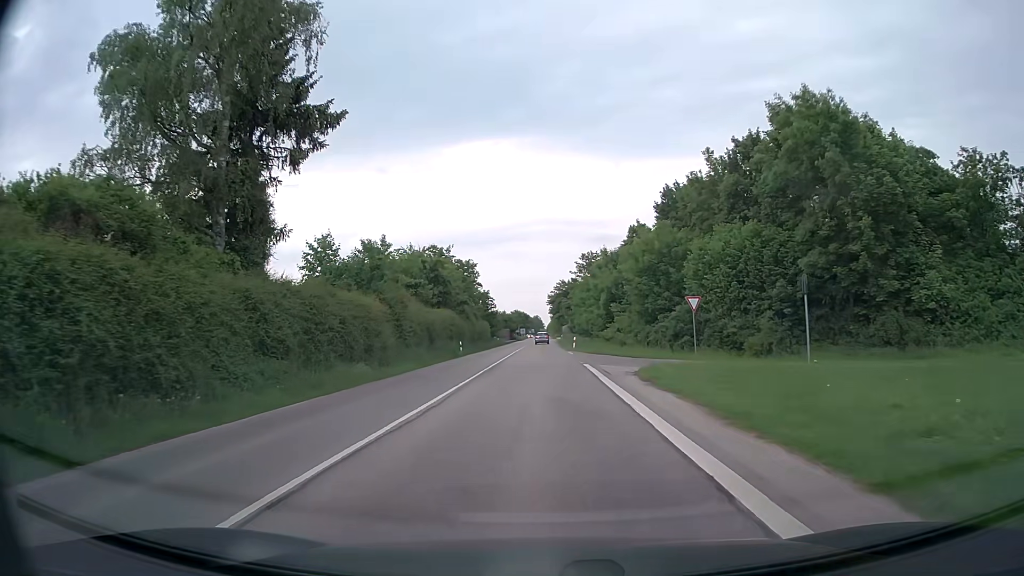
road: secondary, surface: asphalt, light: Day
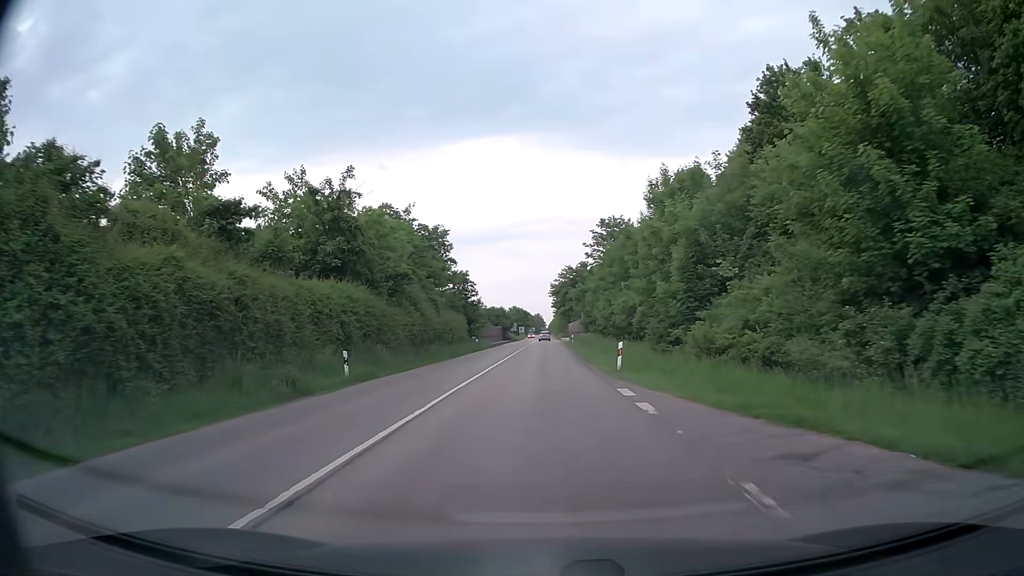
(0.0, +31.2) m; 0°
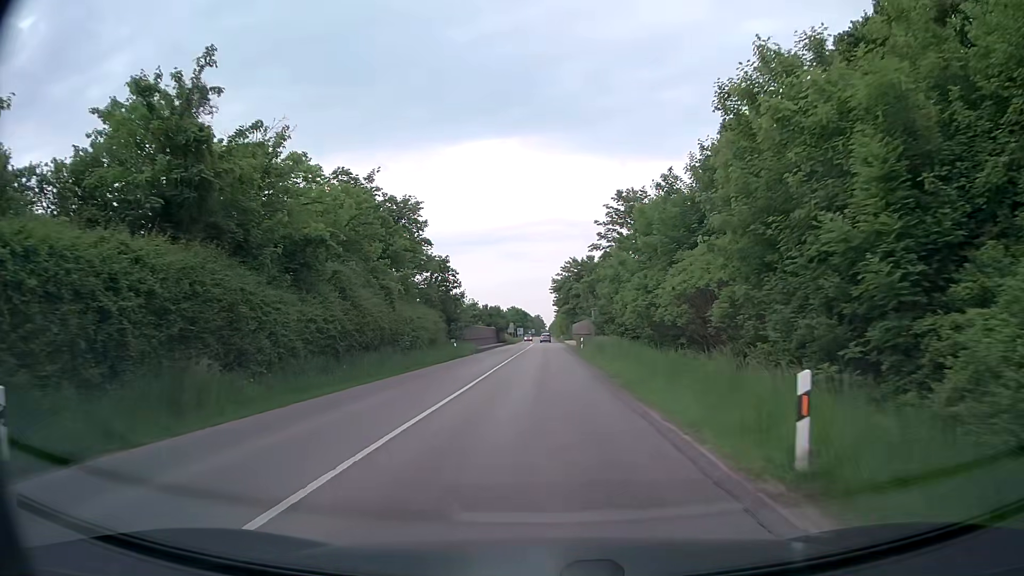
(-0.1, +15.6) m; 0°
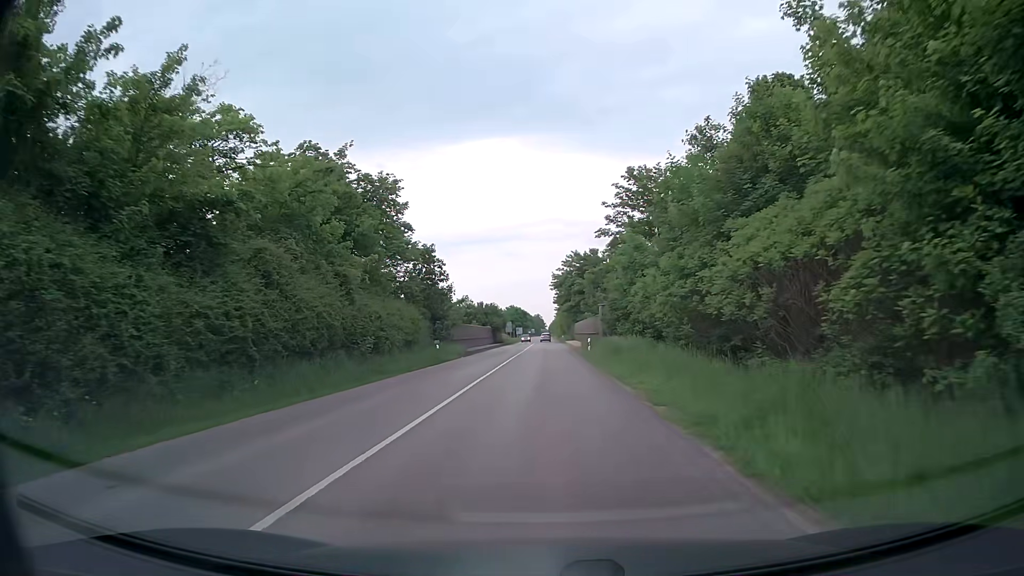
(0.0, +7.8) m; -1°
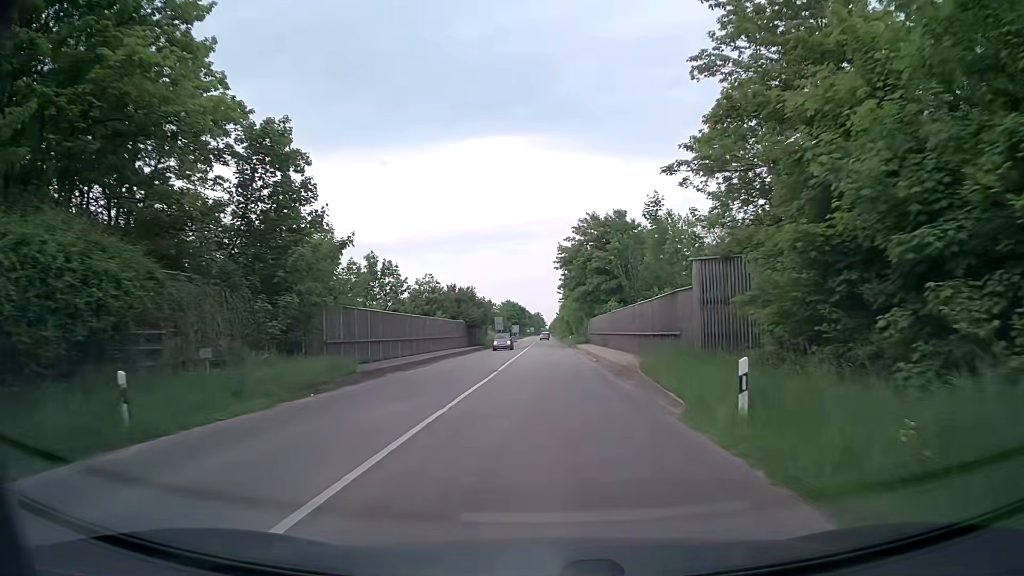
(+0.3, +31.1) m; 0°
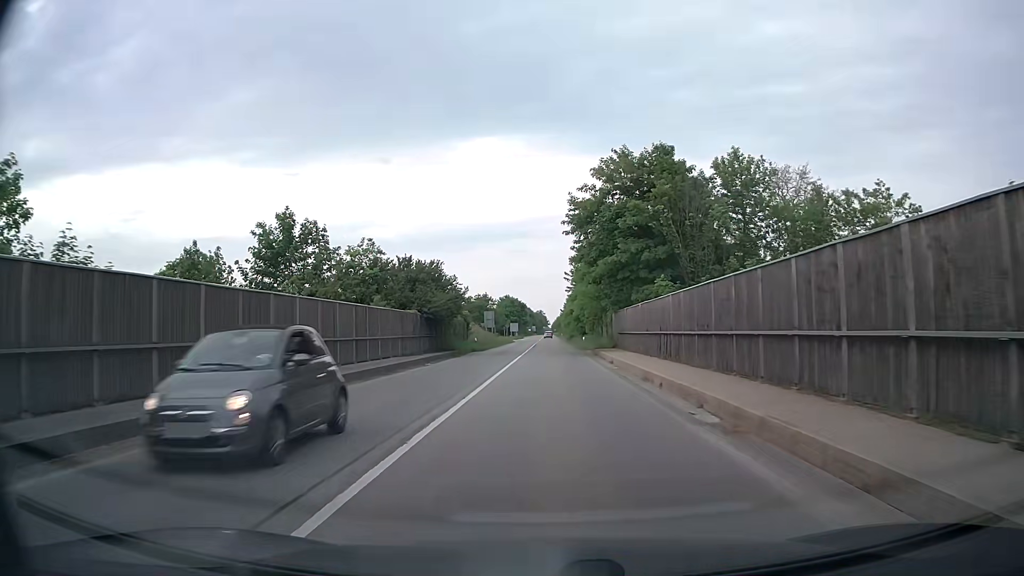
(+0.1, +23.3) m; 0°
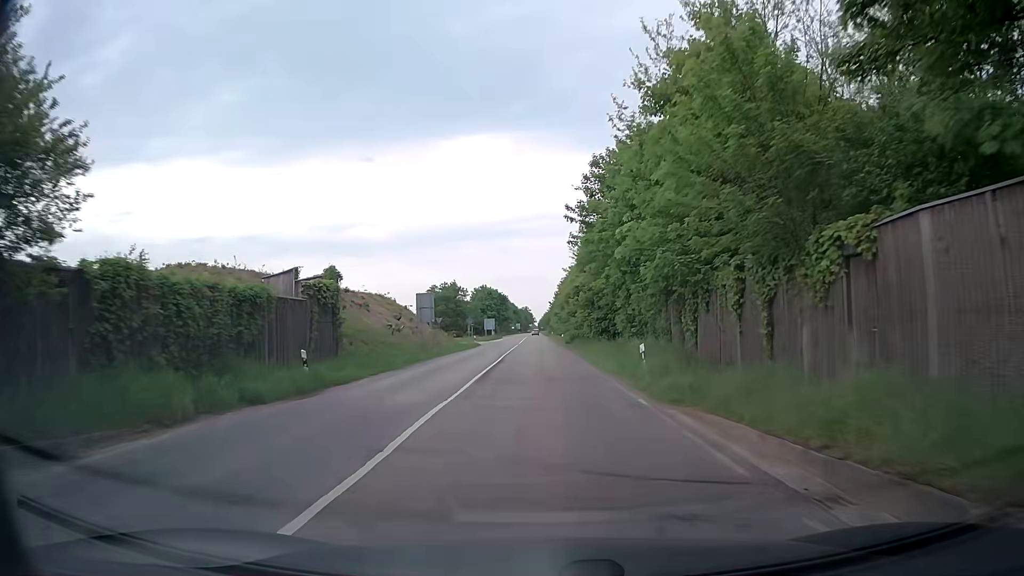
(+0.2, +38.8) m; +1°
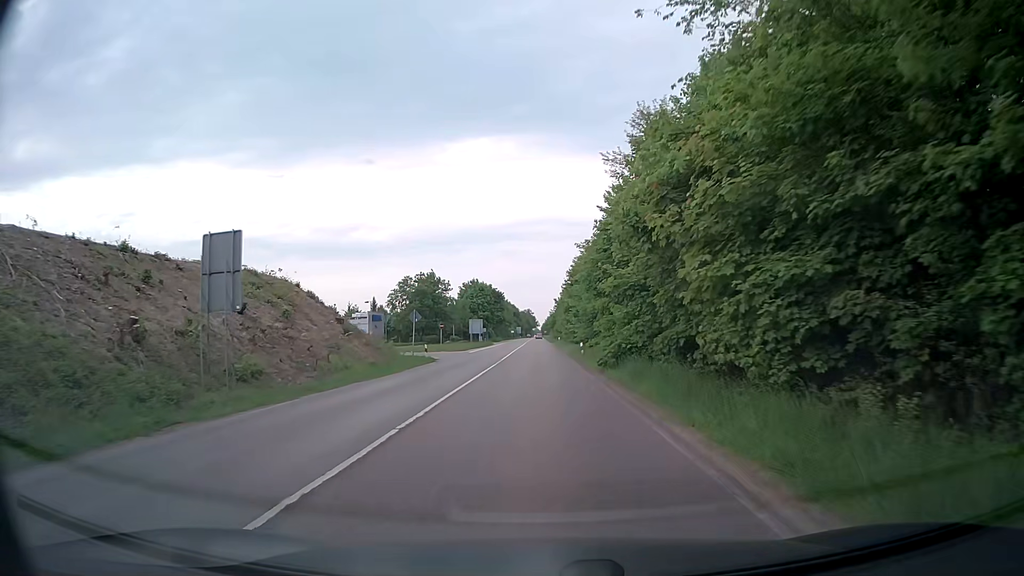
(0.0, +31.1) m; 0°
(0, +10) (0, +20) (0, +30) (-1, +40) (-1, +50) (-1, +60) (-1, +70) (-1, +80) (-1, +90) (-2, +100) m
